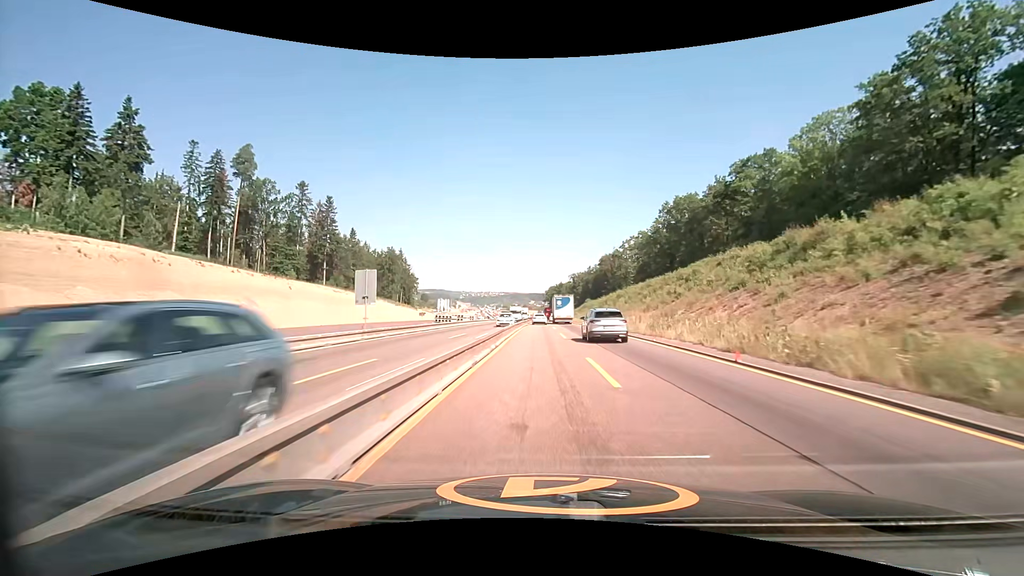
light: Day
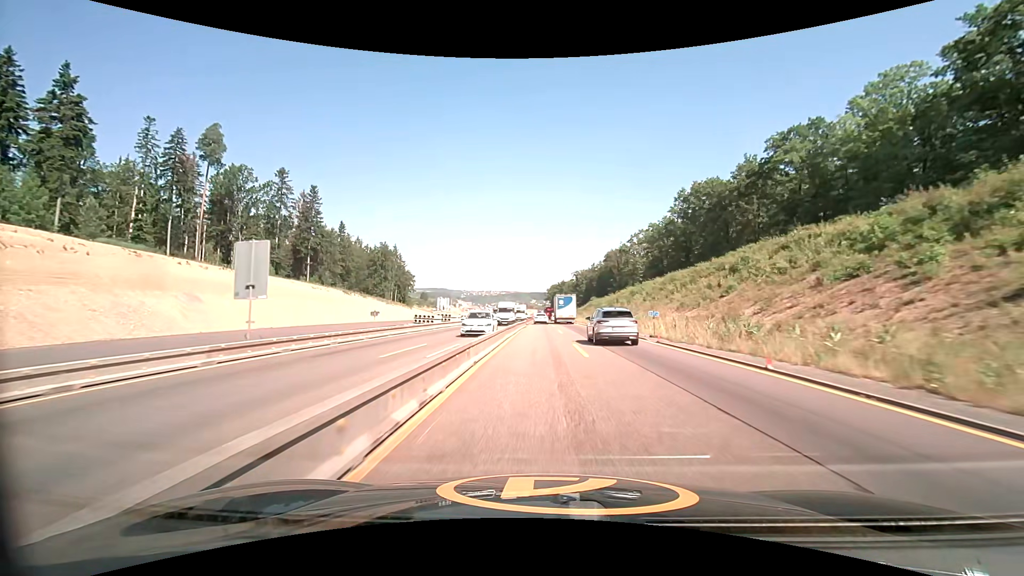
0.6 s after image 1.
(0.0, +11.8) m; 0°
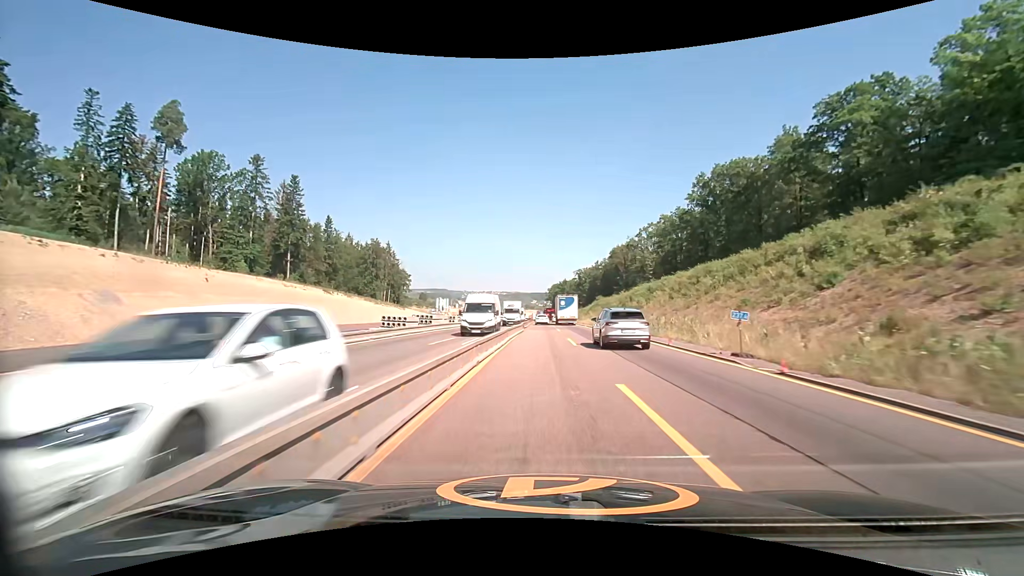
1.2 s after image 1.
(0.0, +11.7) m; 0°
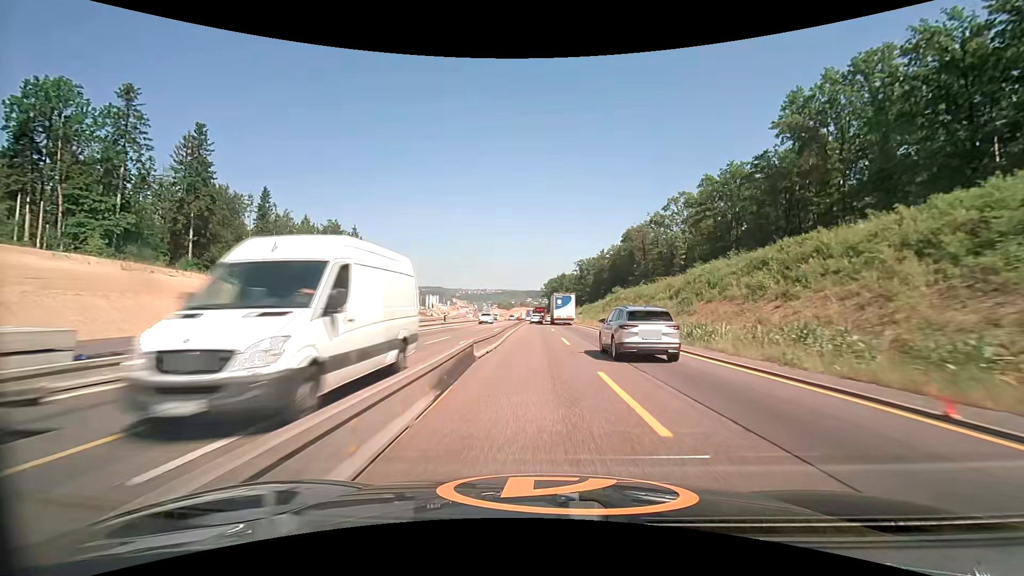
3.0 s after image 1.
(+0.2, +34.7) m; 0°
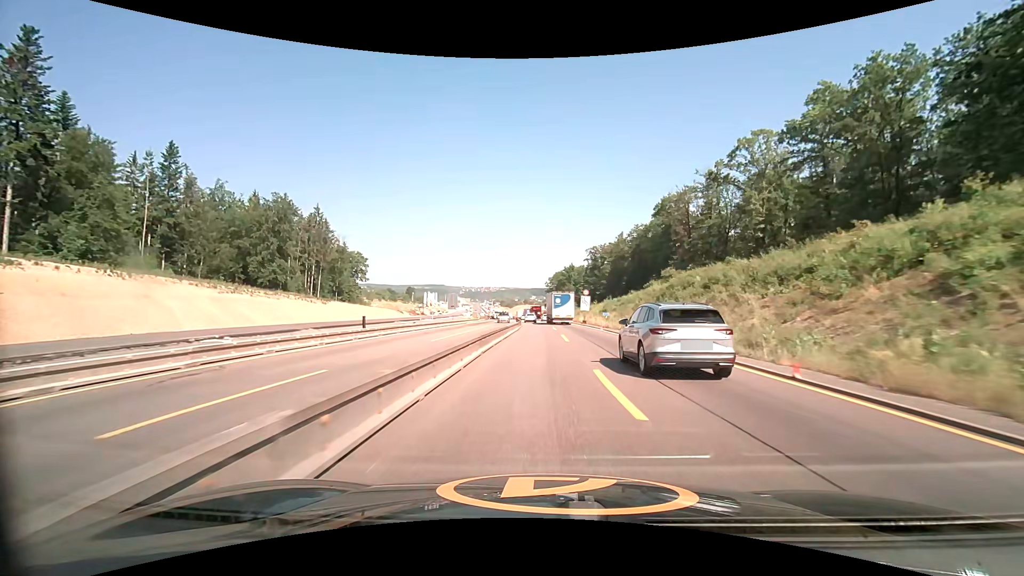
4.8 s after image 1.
(+0.1, +34.3) m; 0°
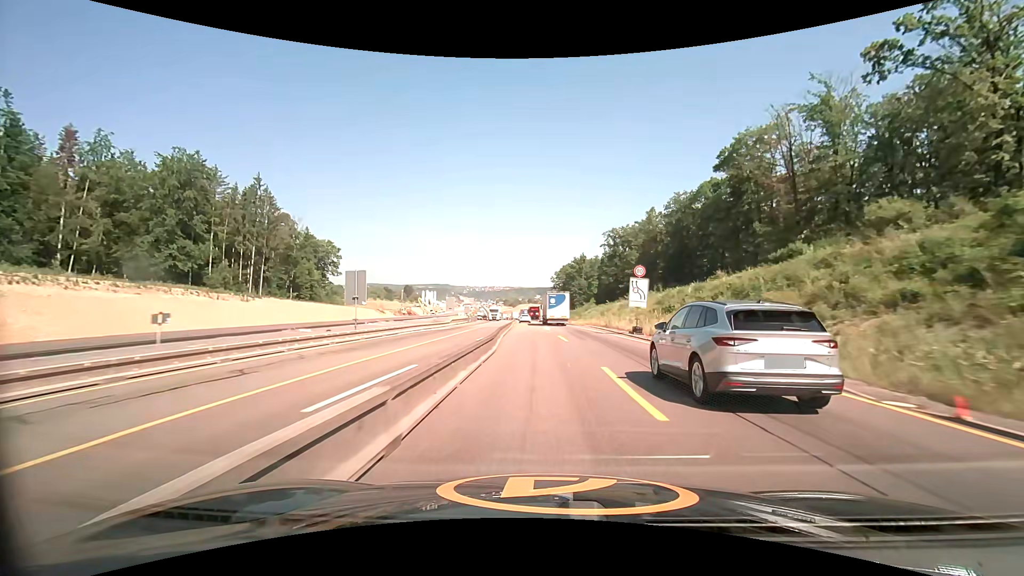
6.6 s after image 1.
(-0.1, +34.6) m; 0°
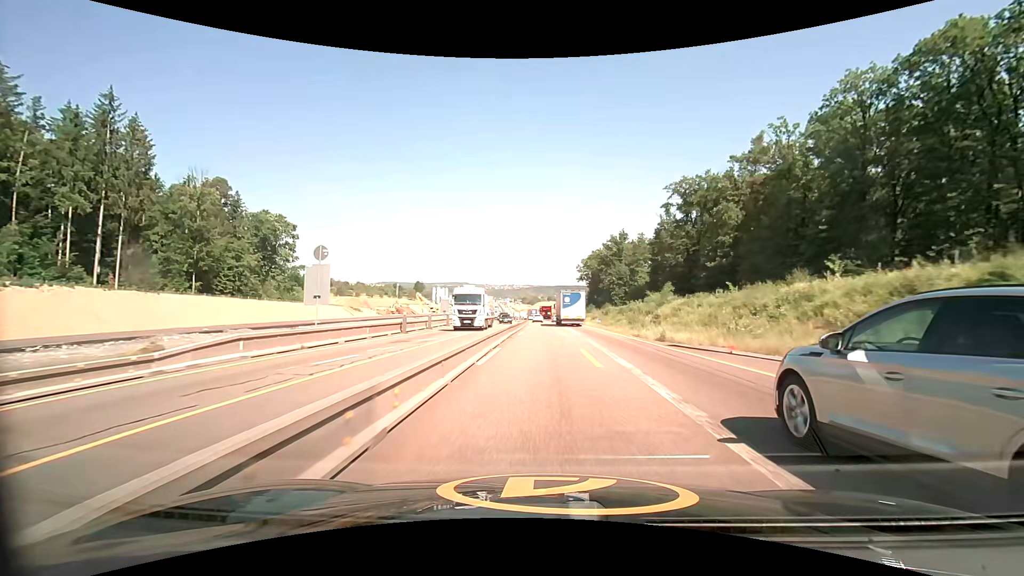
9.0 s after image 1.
(-1.0, +47.9) m; -2°
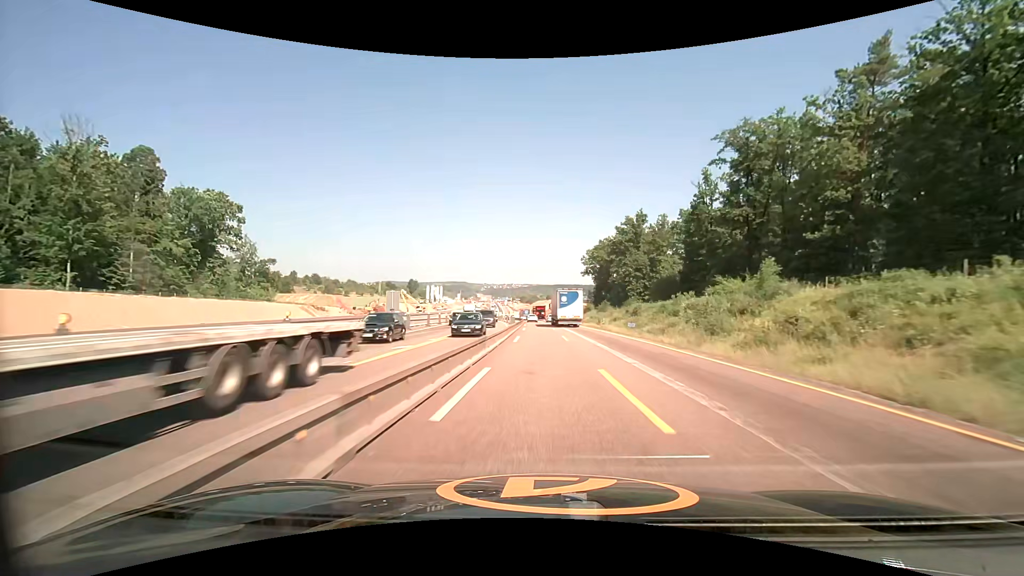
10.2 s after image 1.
(0.0, +24.8) m; 0°
(0, +10) (0, +20) (0, +30) (0, +40) (0, +50) (-1, +60) (-1, +70) (-1, +80) (-1, +90) (-2, +100) m
